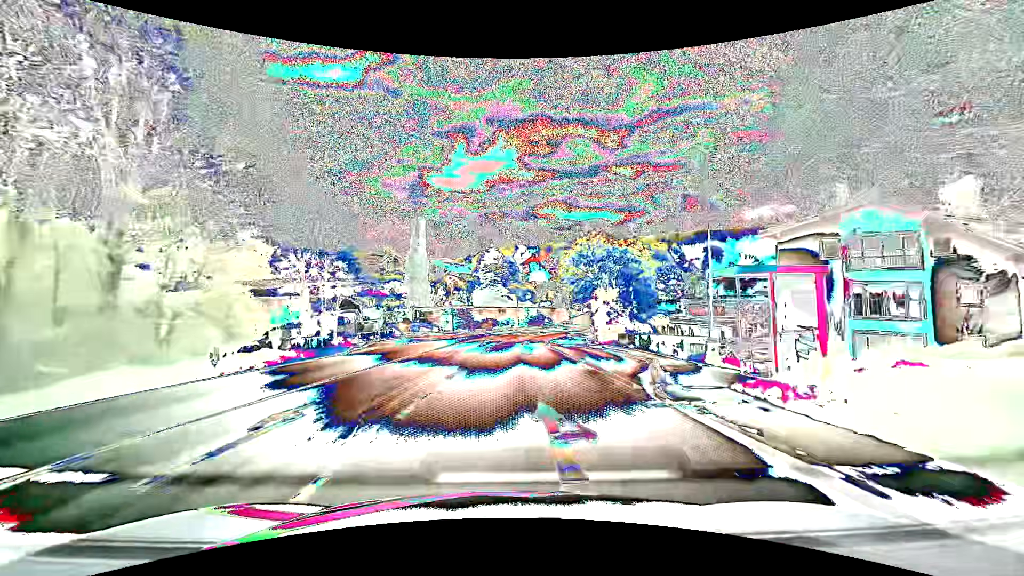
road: primary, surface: asphalt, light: Day
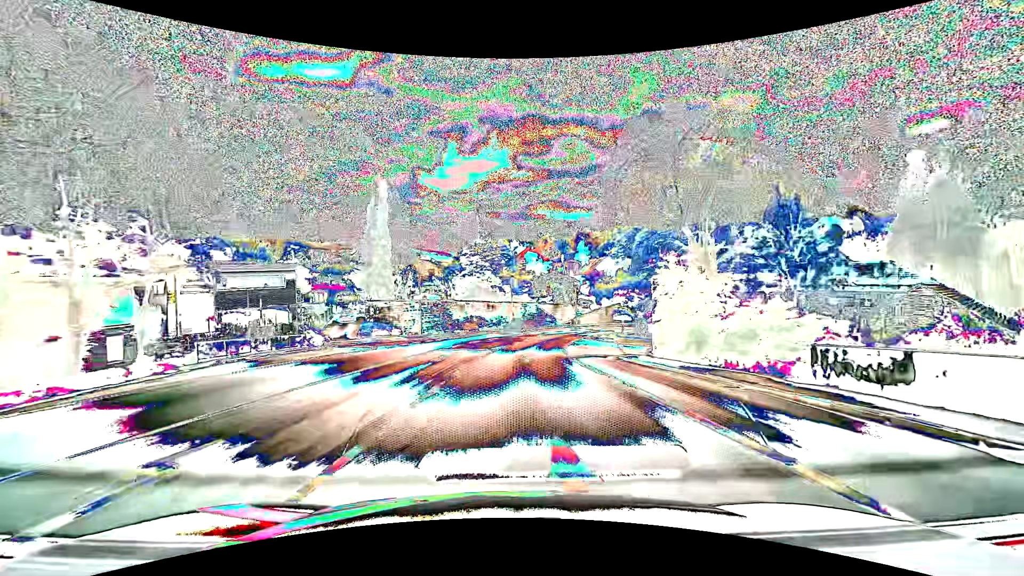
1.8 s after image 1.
(0.0, +23.0) m; 0°
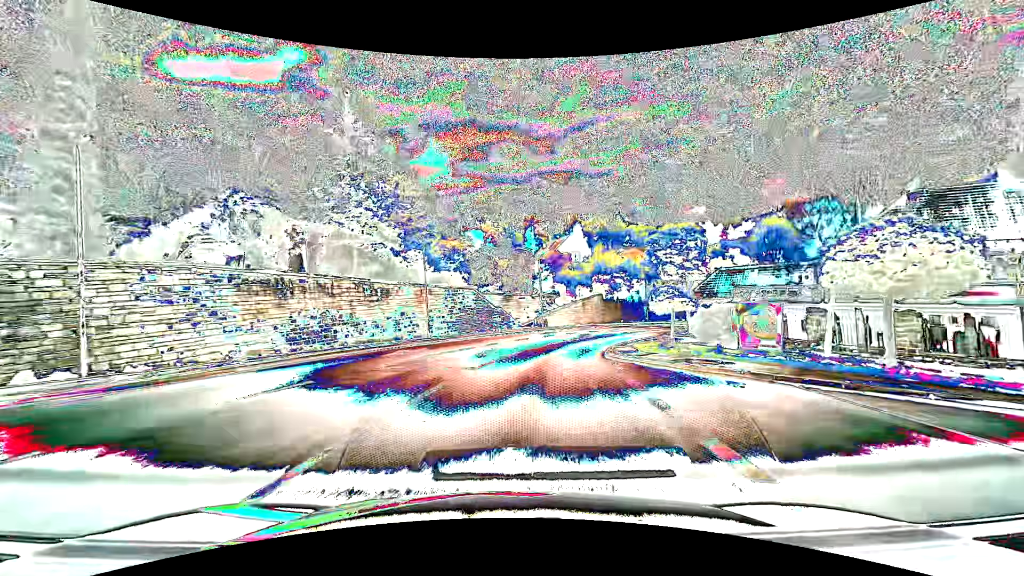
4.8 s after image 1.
(+2.2, +38.1) m; +7°
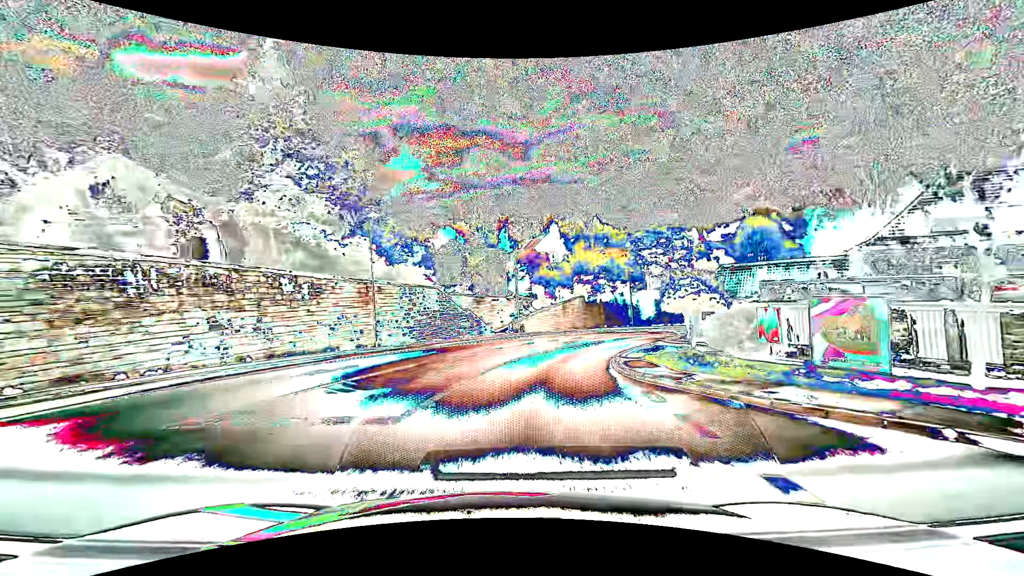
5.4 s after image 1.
(+0.2, +7.6) m; +3°
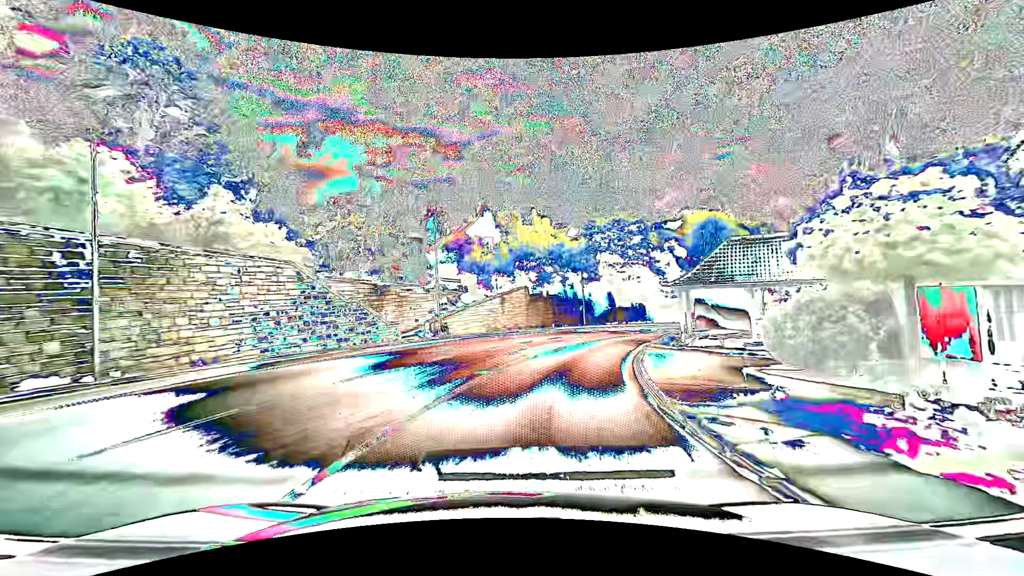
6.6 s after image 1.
(+1.0, +15.0) m; +8°
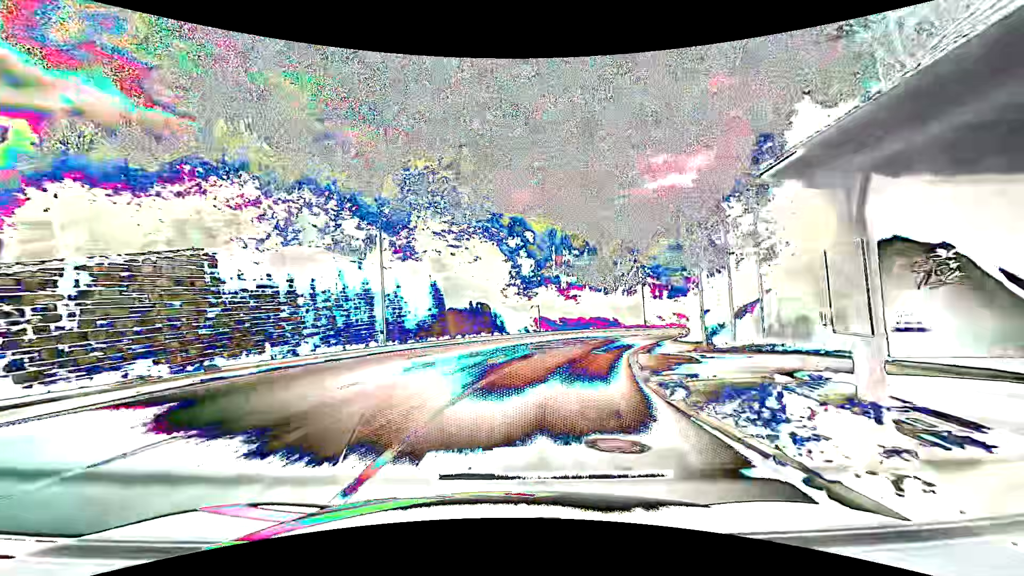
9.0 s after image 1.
(+4.9, +29.7) m; +20°
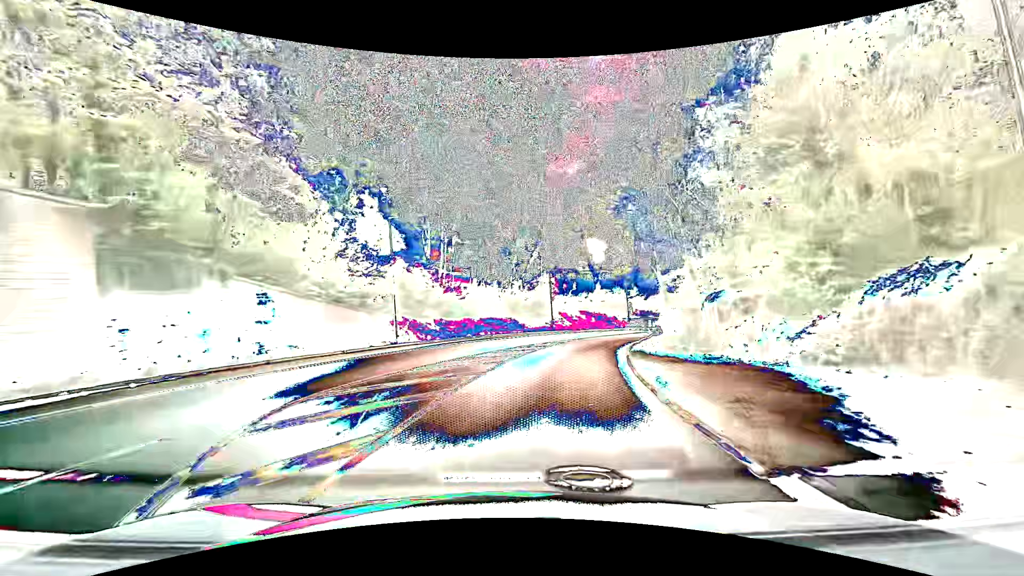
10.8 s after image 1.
(+2.6, +22.5) m; +13°
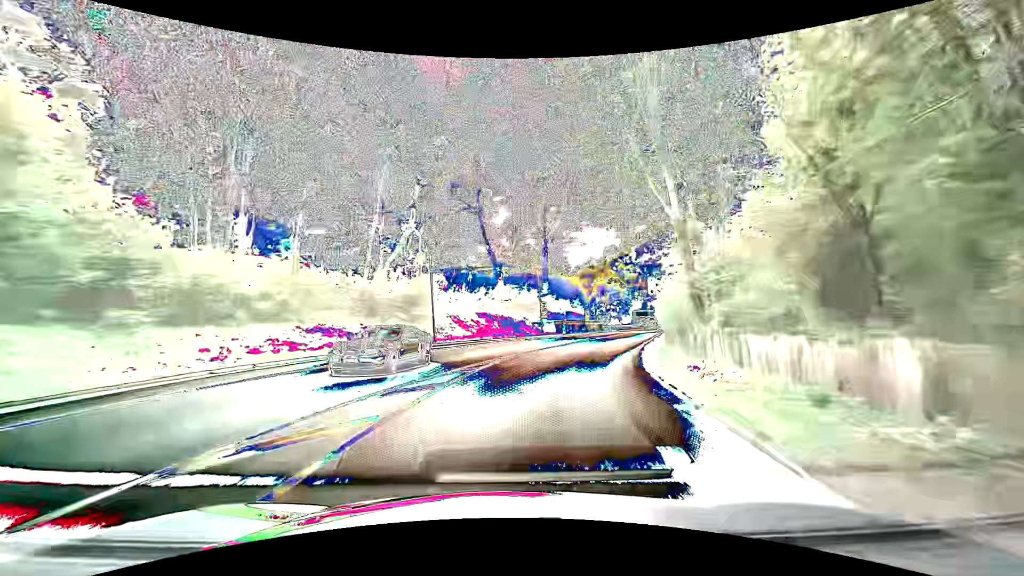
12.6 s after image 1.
(+2.3, +22.7) m; +11°
